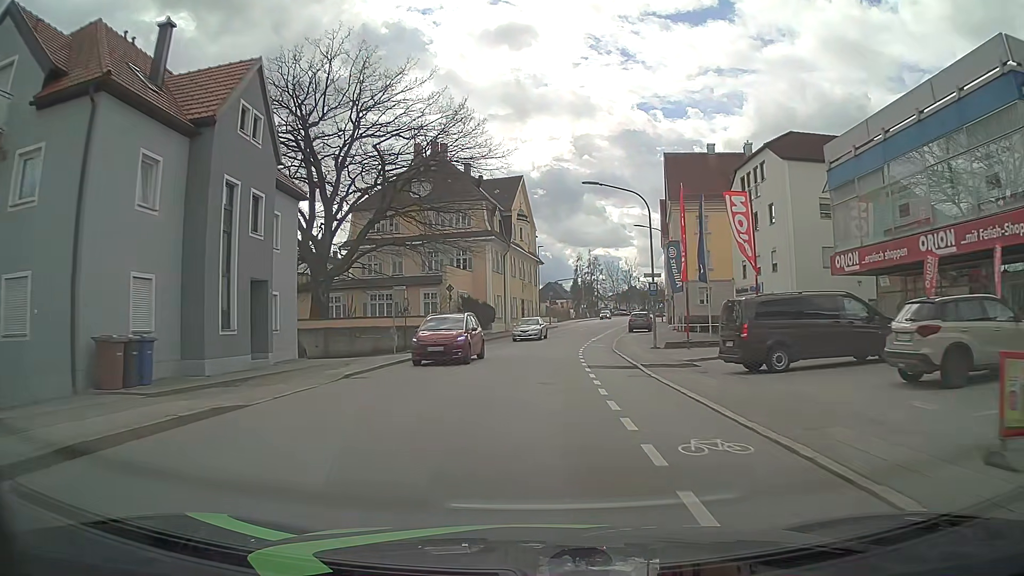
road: tertiary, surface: asphalt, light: Day
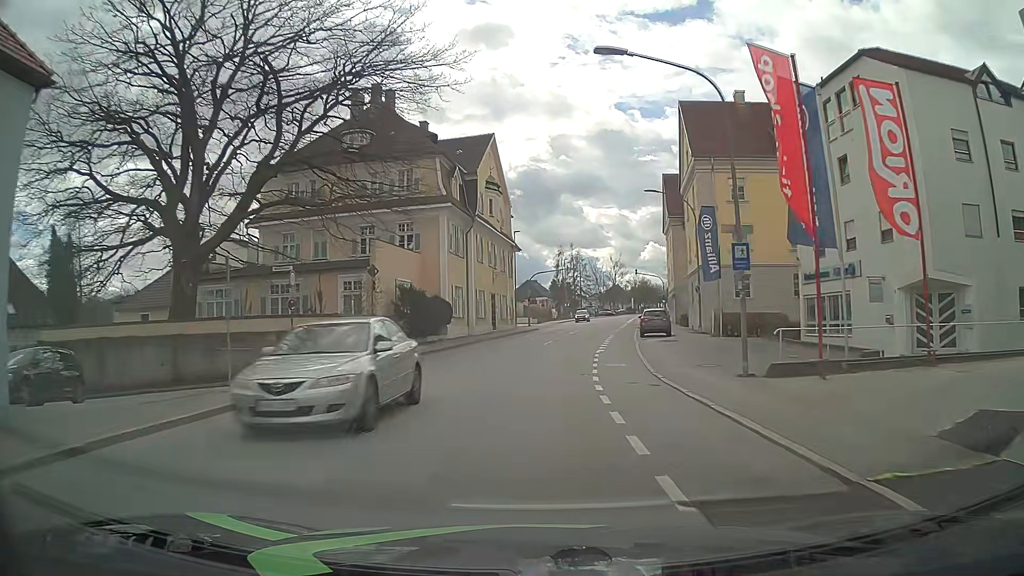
(+0.3, +15.7) m; +2°
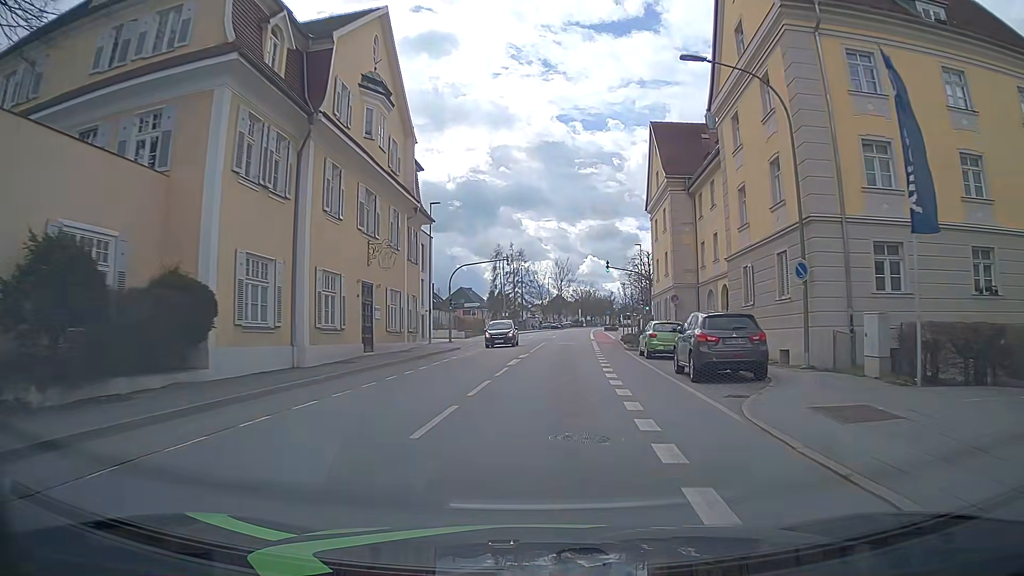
(+1.0, +23.4) m; +5°
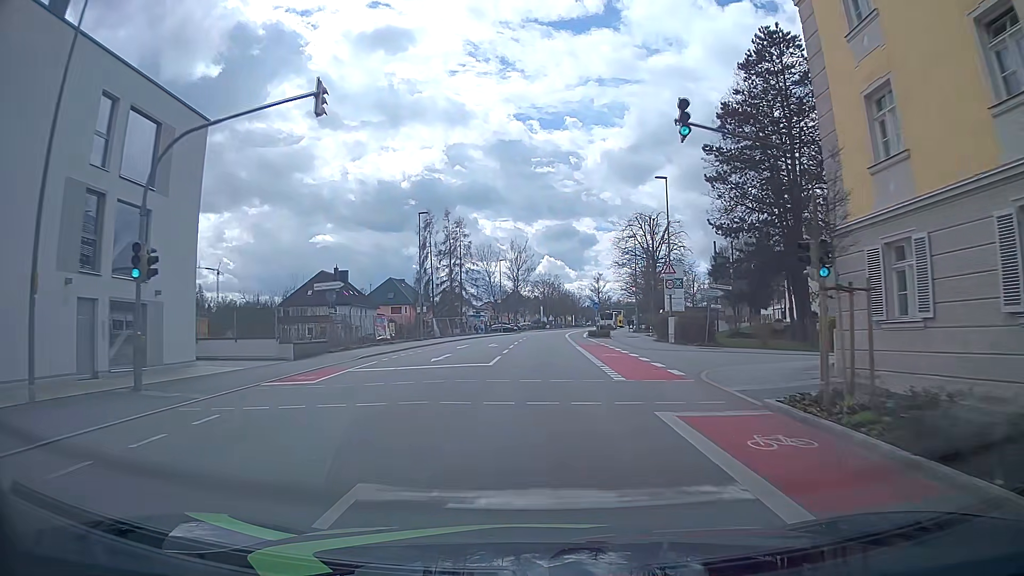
(+1.4, +37.7) m; +4°
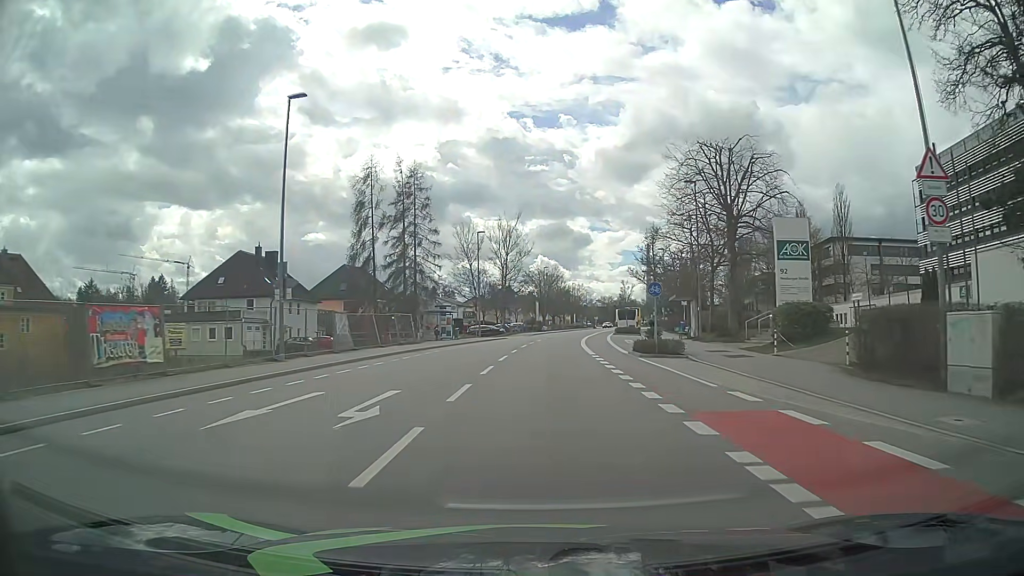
(-0.2, +29.4) m; 0°
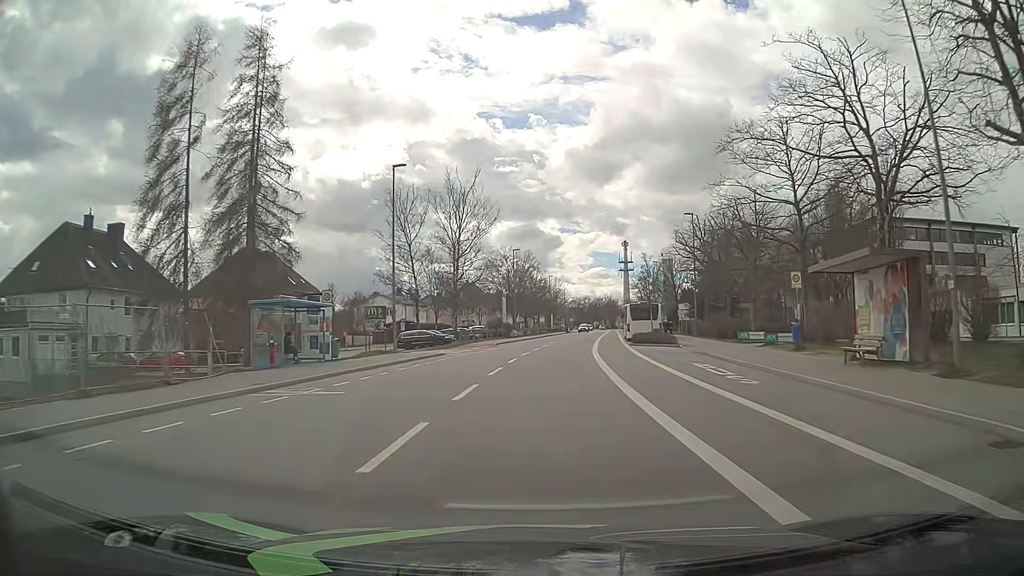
(+0.5, +29.2) m; +2°
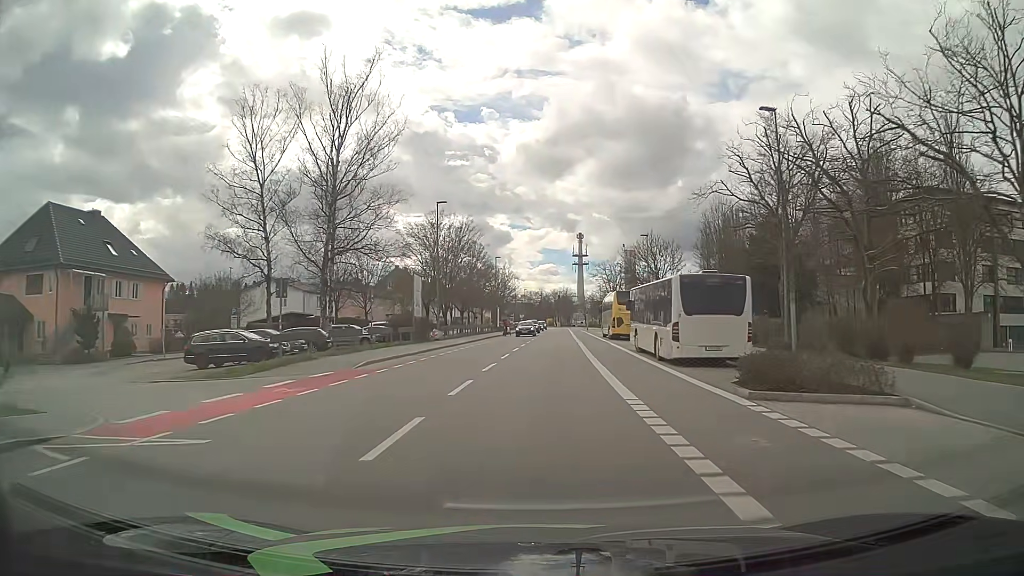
(+1.1, +29.3) m; +5°
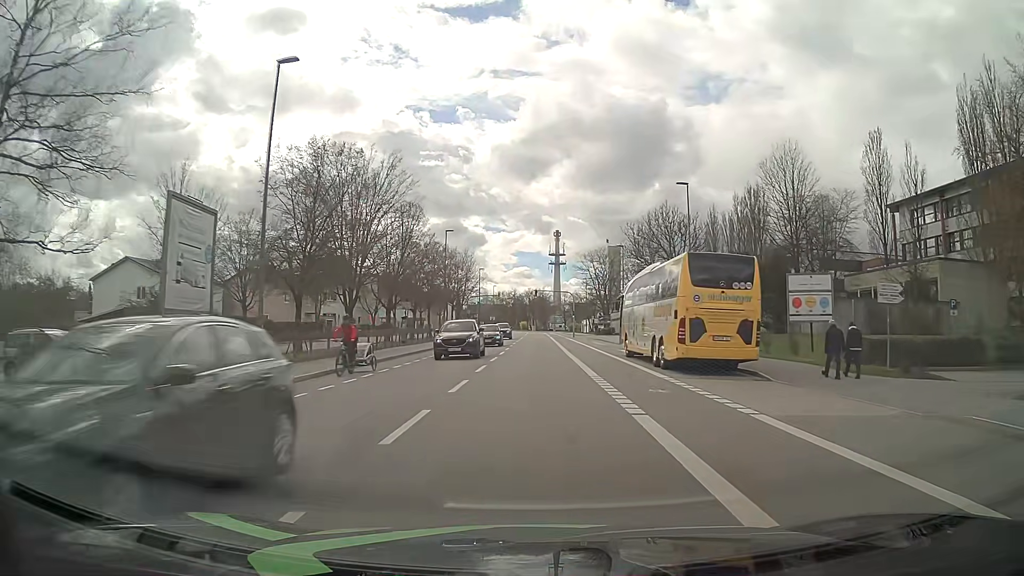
(+0.6, +28.9) m; +2°
(0, +10) (0, +20) (0, +30) (0, +40) (+1, +50) (+1, +60) (+1, +70) (+1, +80) (+1, +90) (+1, +100) m
